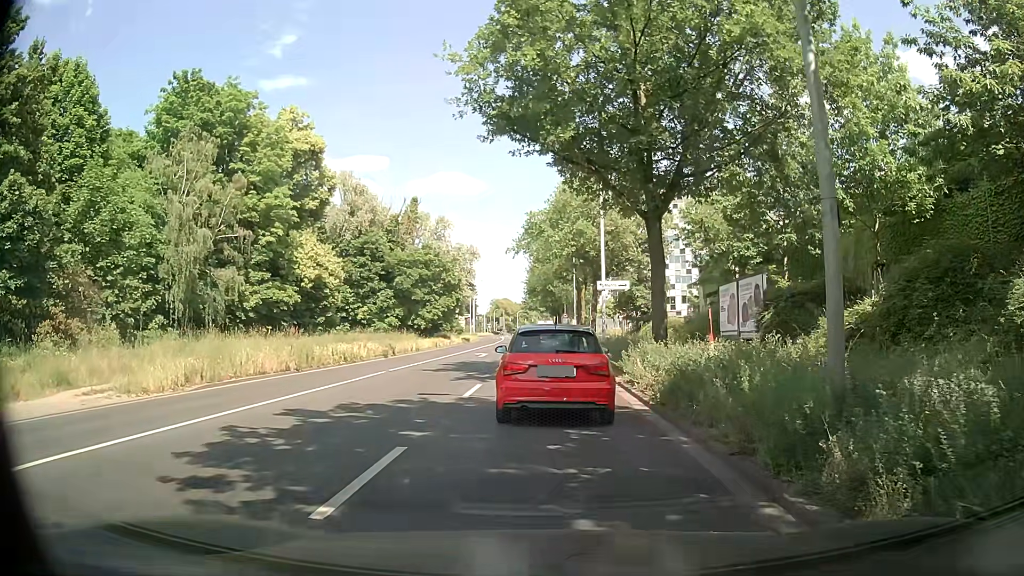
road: secondary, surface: asphalt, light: Day
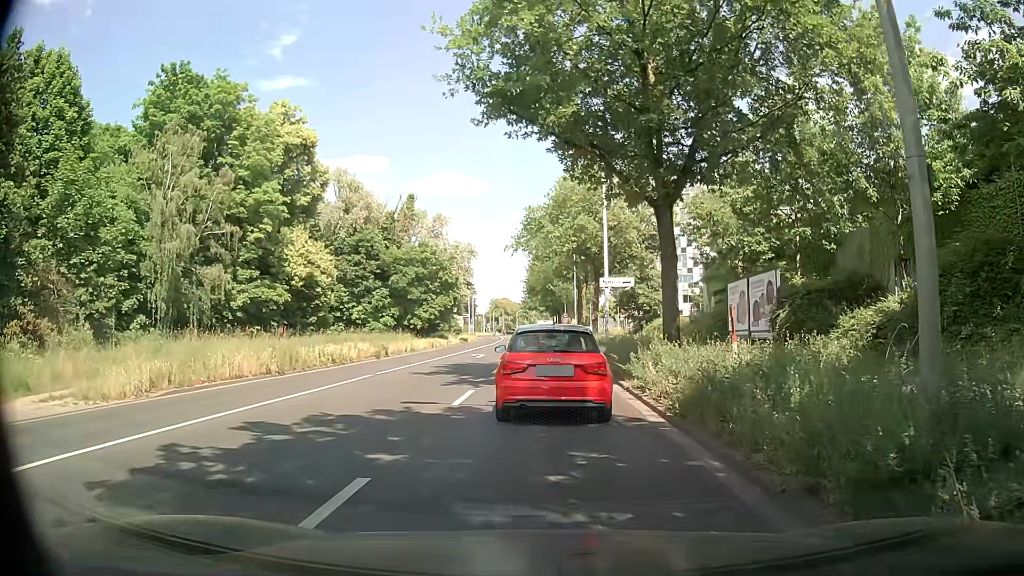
(-0.1, +1.7) m; -2°
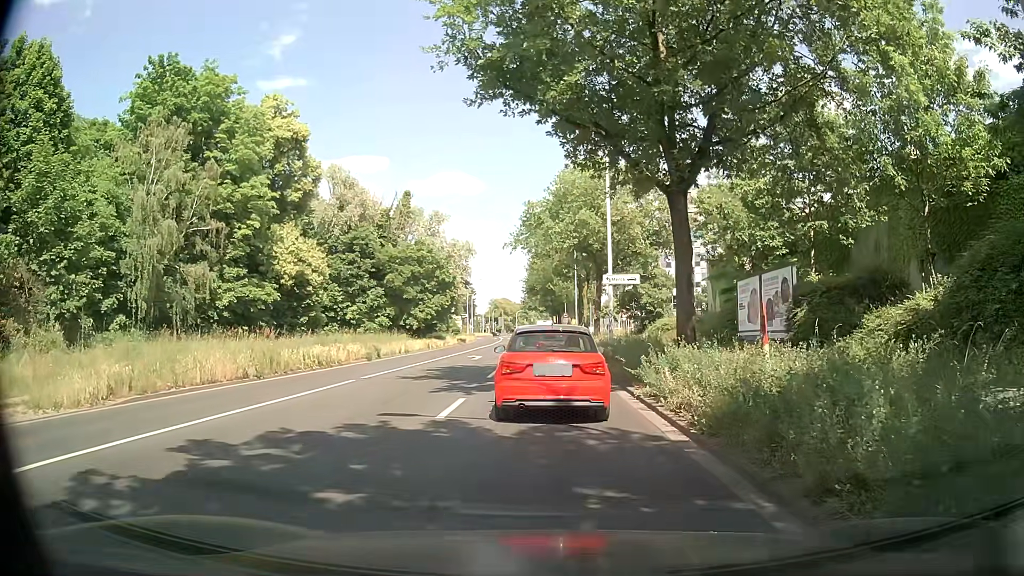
(0.0, +1.7) m; 0°
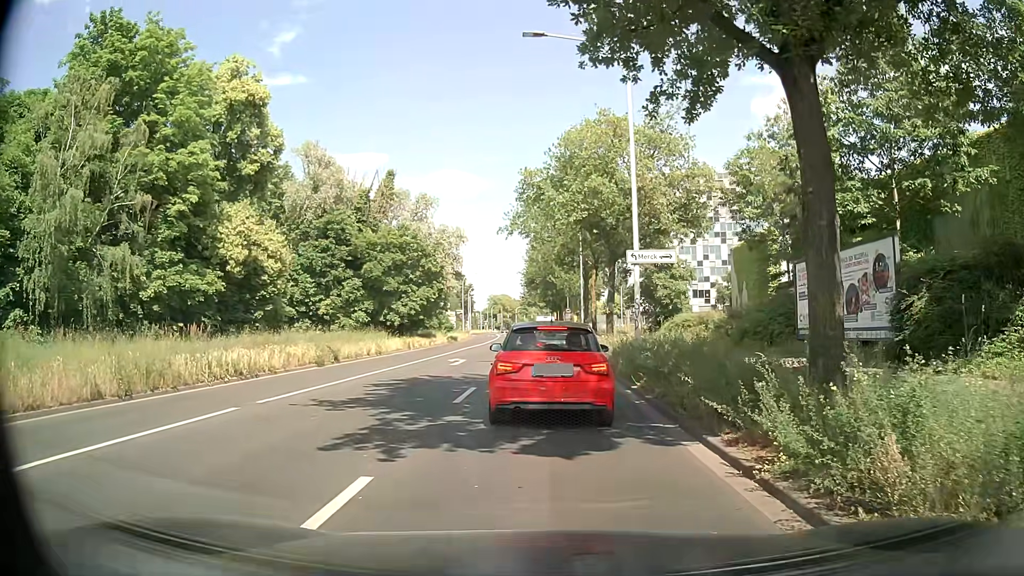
(-0.1, +7.3) m; -1°
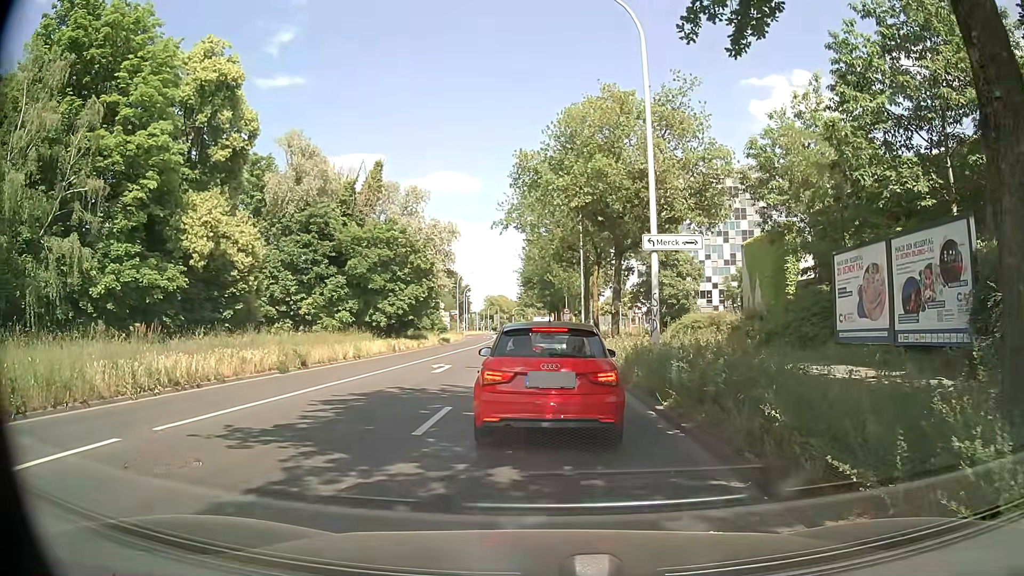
(0.0, +3.5) m; +1°
